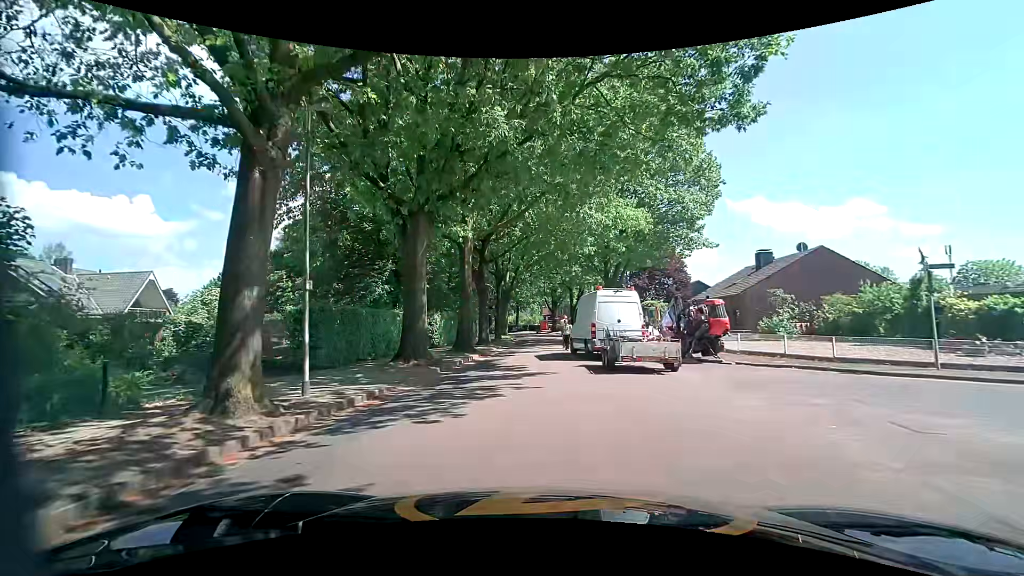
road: tertiary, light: Day
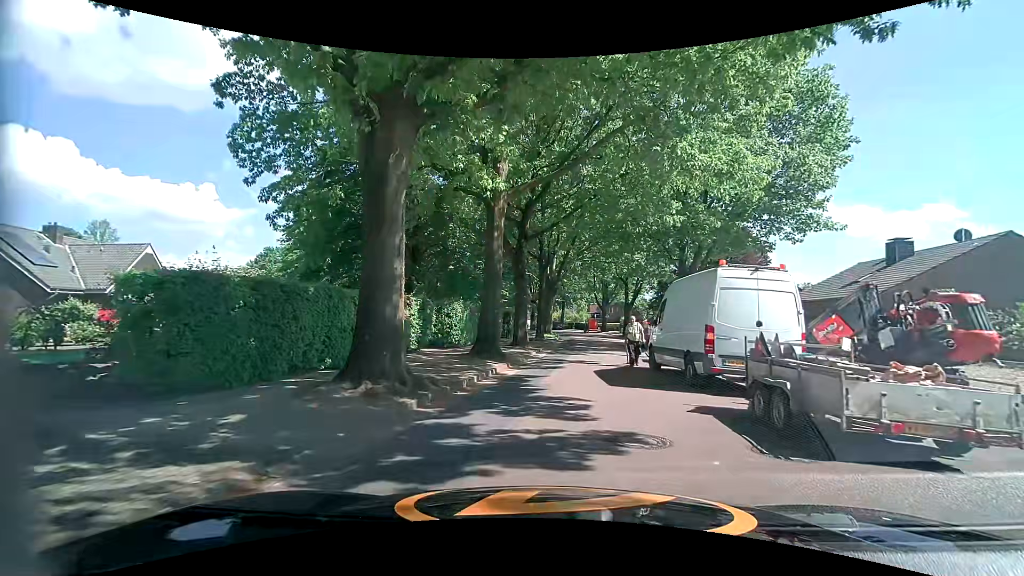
(-0.2, +7.7) m; -4°
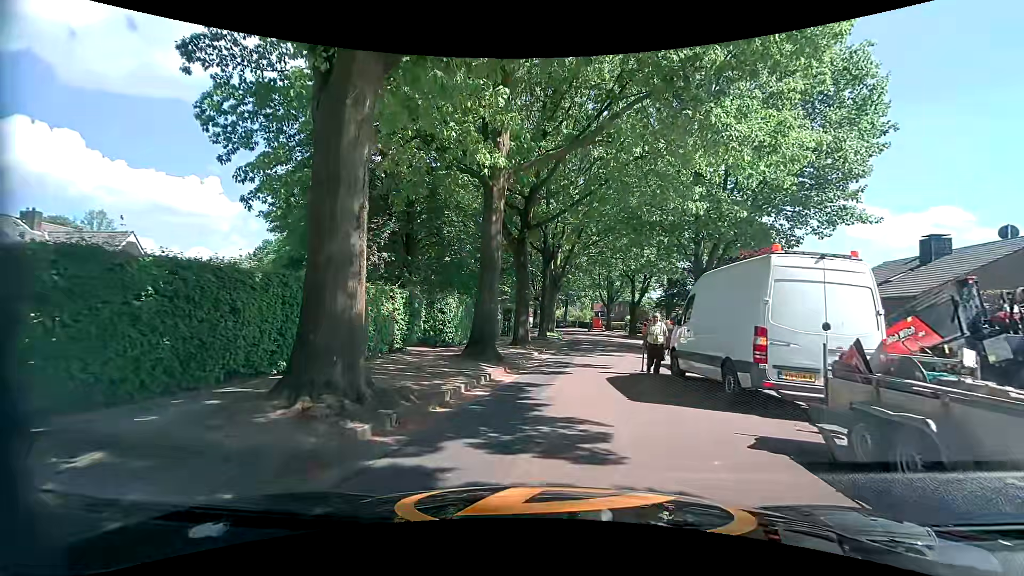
(0.0, +2.1) m; 0°
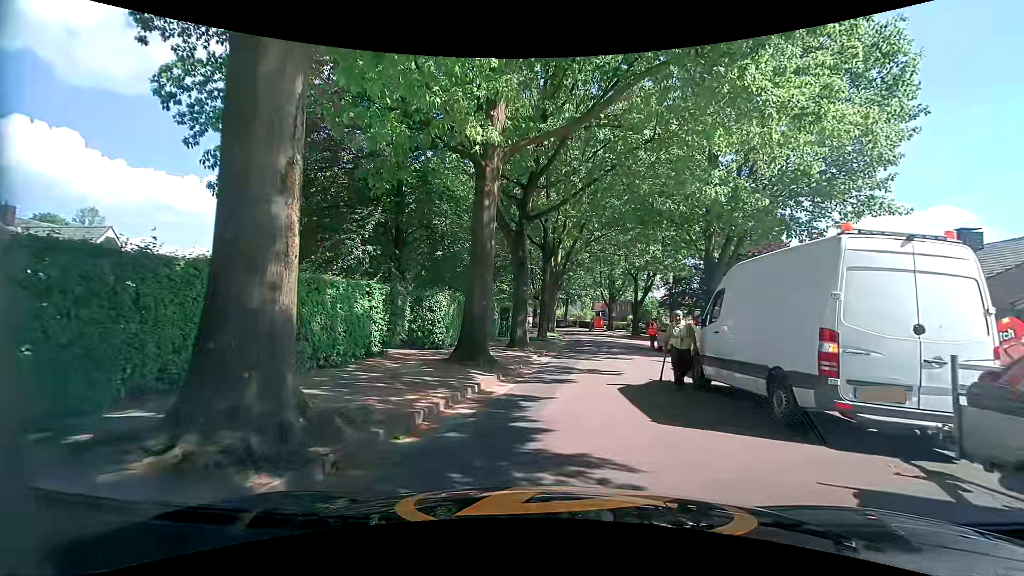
(0.0, +1.8) m; -1°
